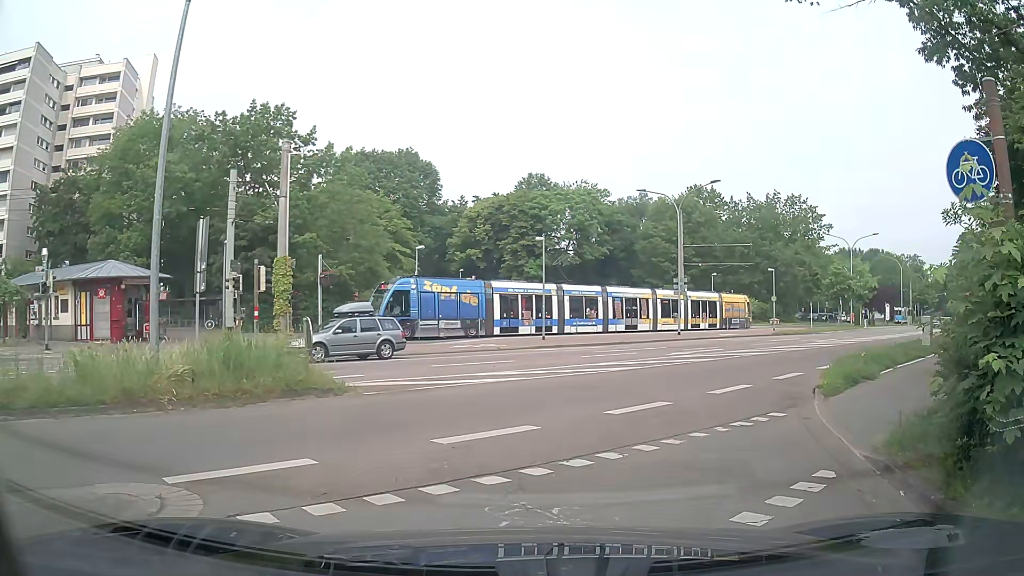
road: secondary_link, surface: asphalt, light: Day
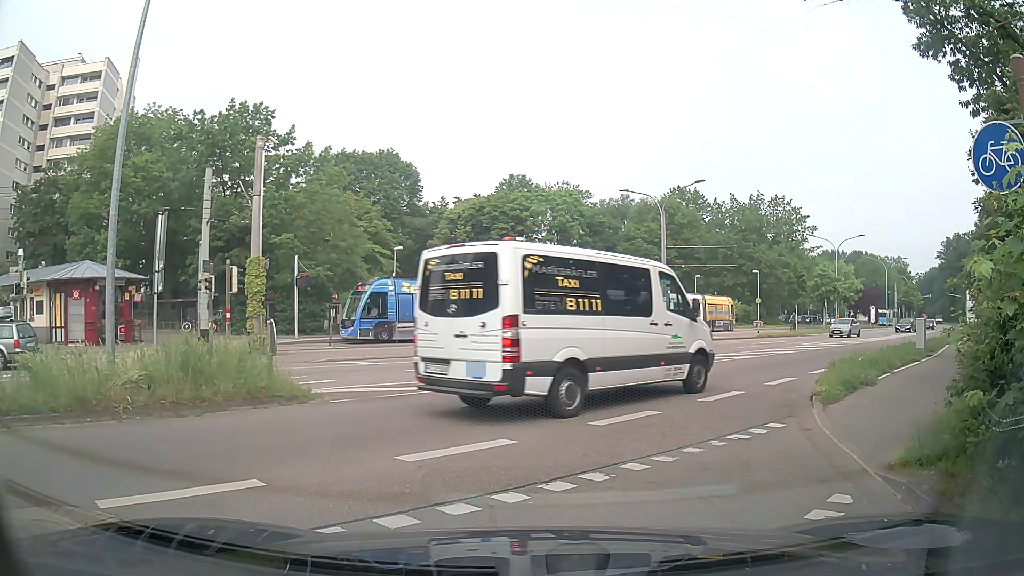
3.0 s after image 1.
(0.0, +0.8) m; 0°
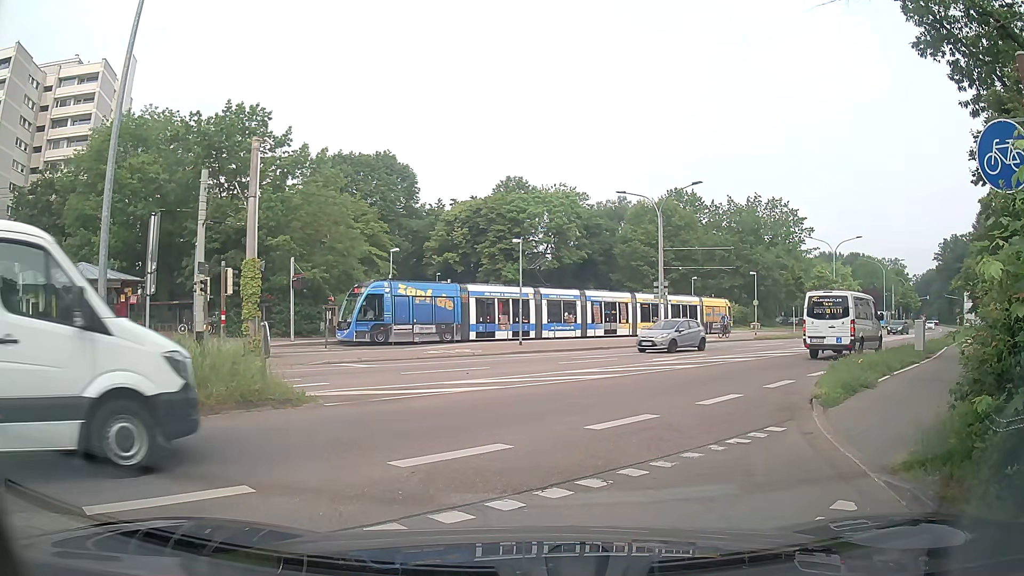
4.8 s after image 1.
(0.0, +0.1) m; 0°
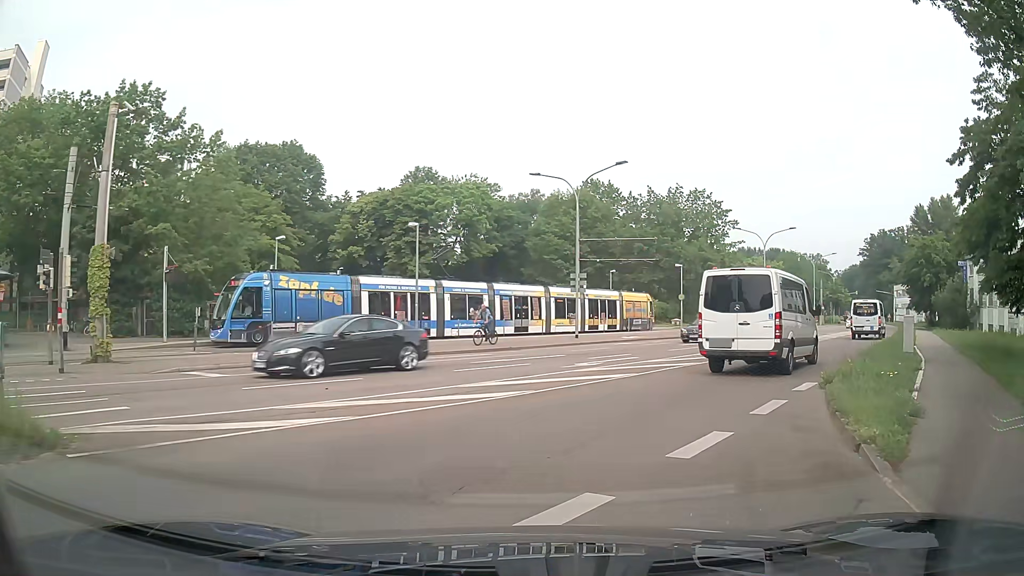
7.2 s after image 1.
(+0.4, +5.0) m; +7°
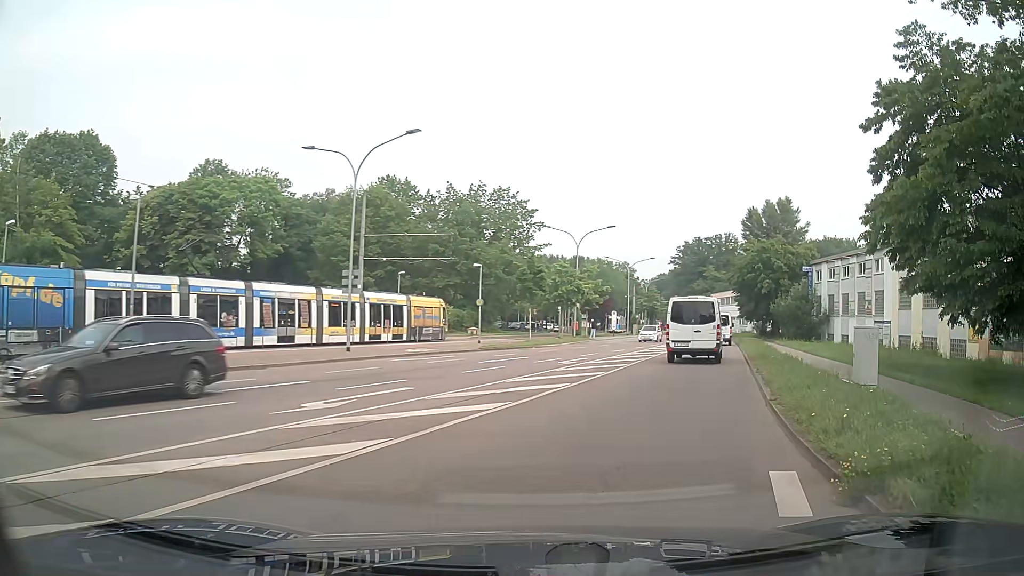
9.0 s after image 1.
(+1.2, +8.0) m; +17°
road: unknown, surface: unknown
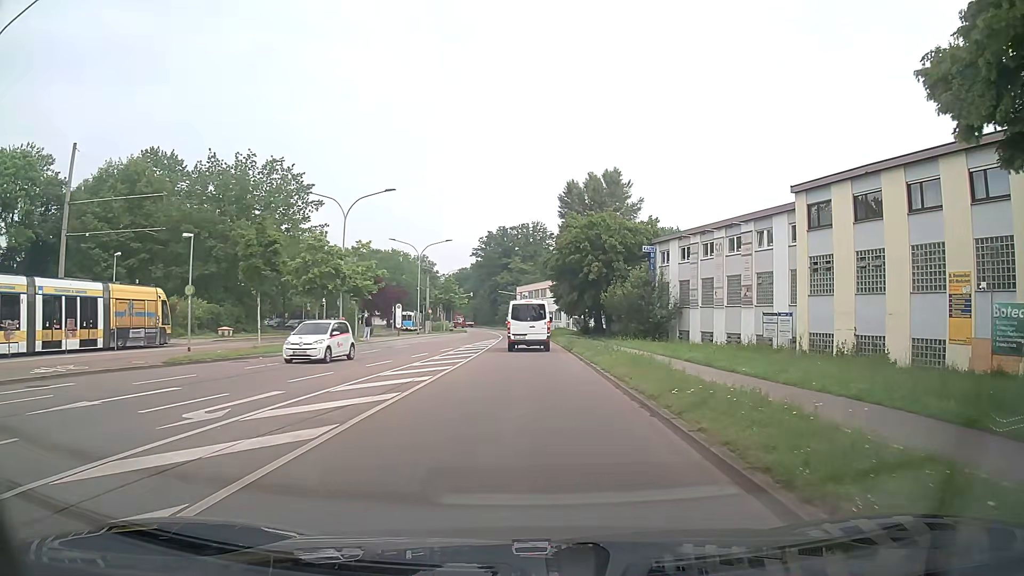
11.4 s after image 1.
(+2.9, +14.9) m; +17°
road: secondary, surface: asphalt
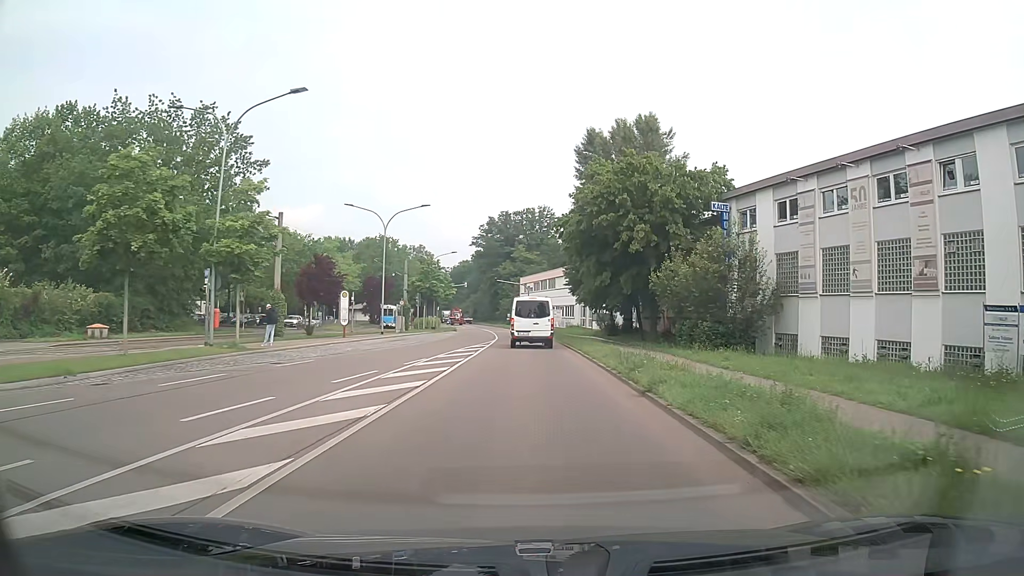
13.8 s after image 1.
(-0.2, +19.1) m; -1°
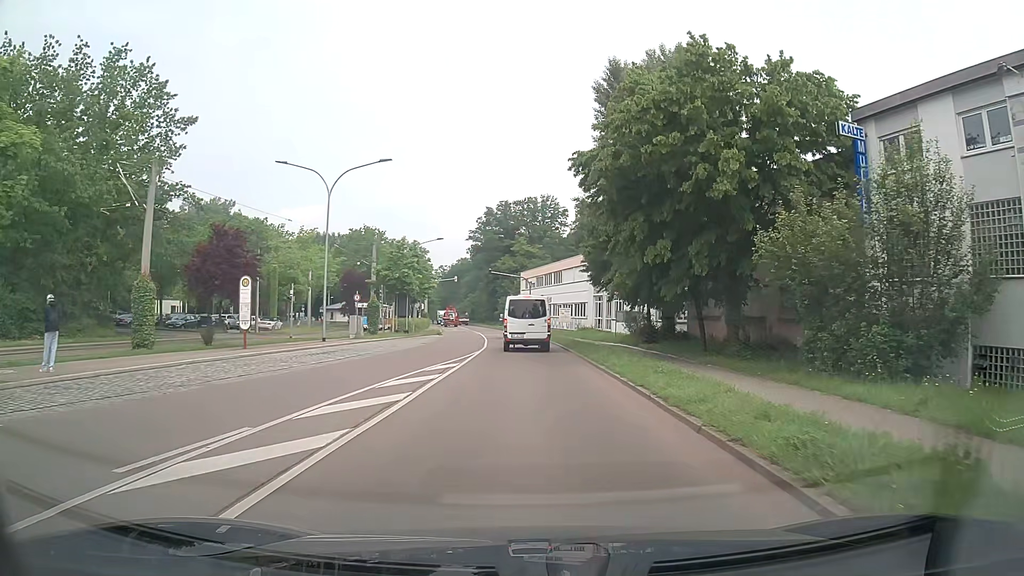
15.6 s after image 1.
(0.0, +15.0) m; 0°
(0, +10) (0, +20) (0, +30) (0, +40) (-1, +50) (-2, +60) (-3, +70) (-4, +80) (-6, +90) (-7, +100) m
